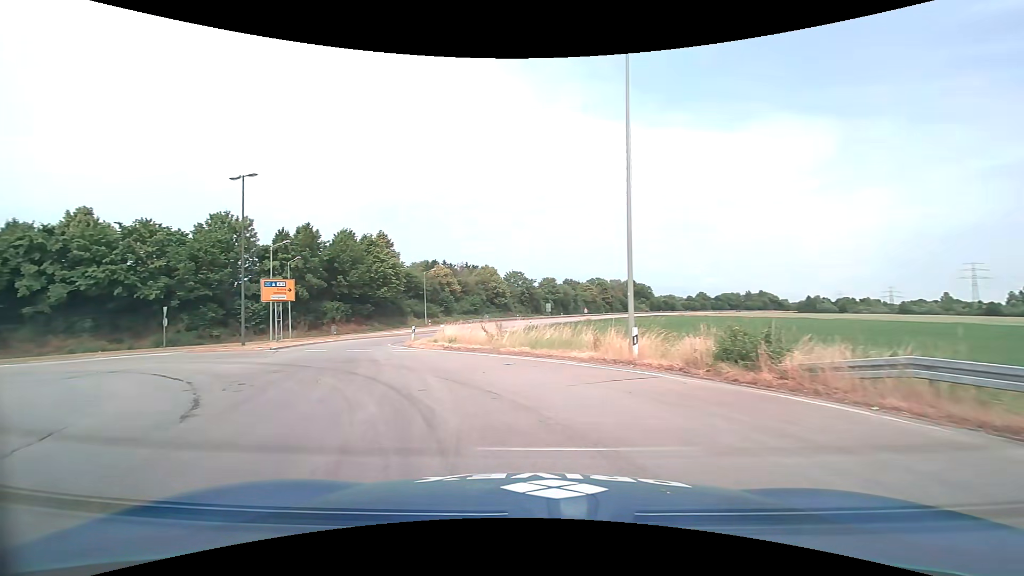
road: primary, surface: asphalt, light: Day
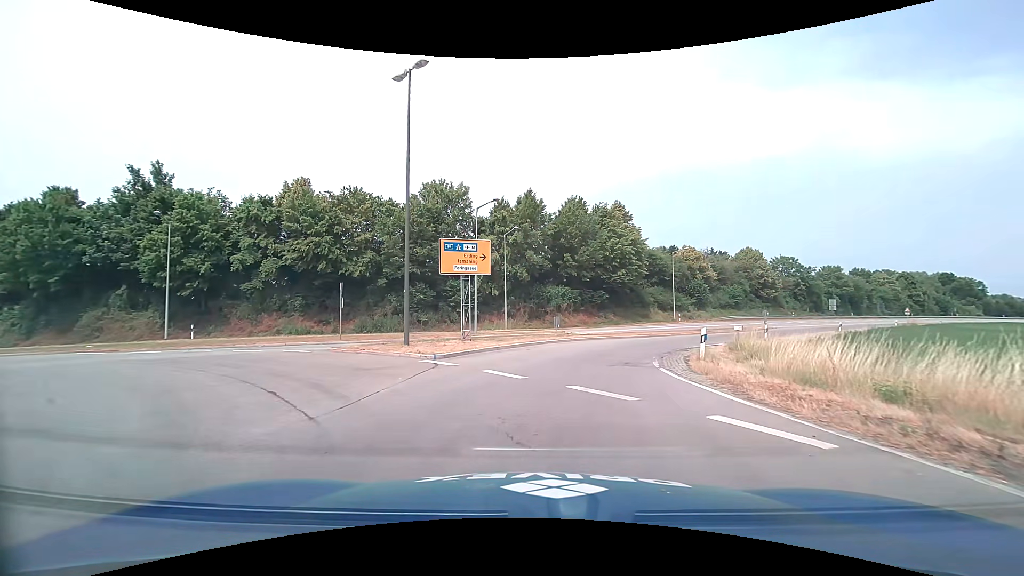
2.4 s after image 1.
(-4.8, +14.8) m; -27°
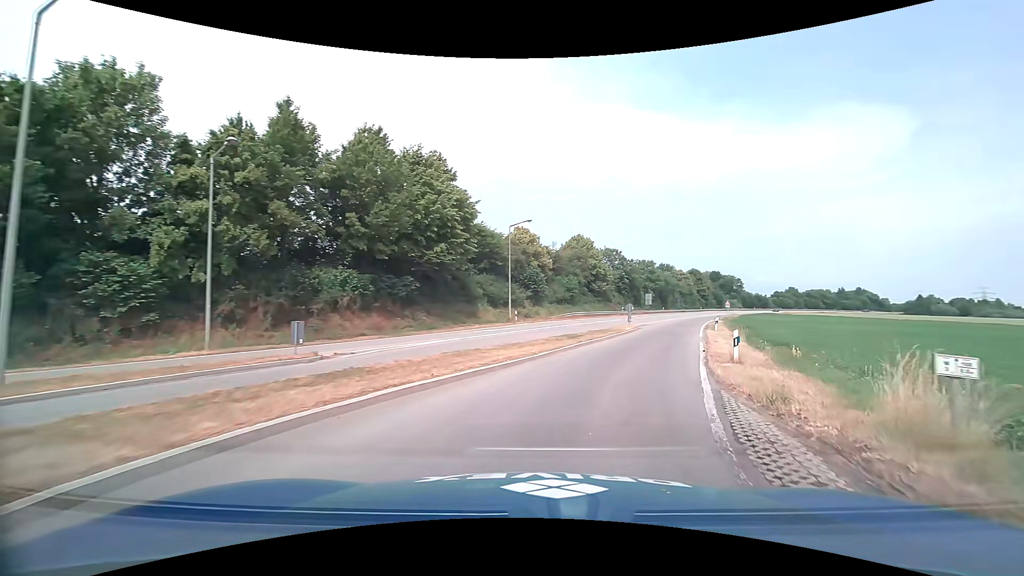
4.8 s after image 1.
(+2.4, +19.1) m; +19°
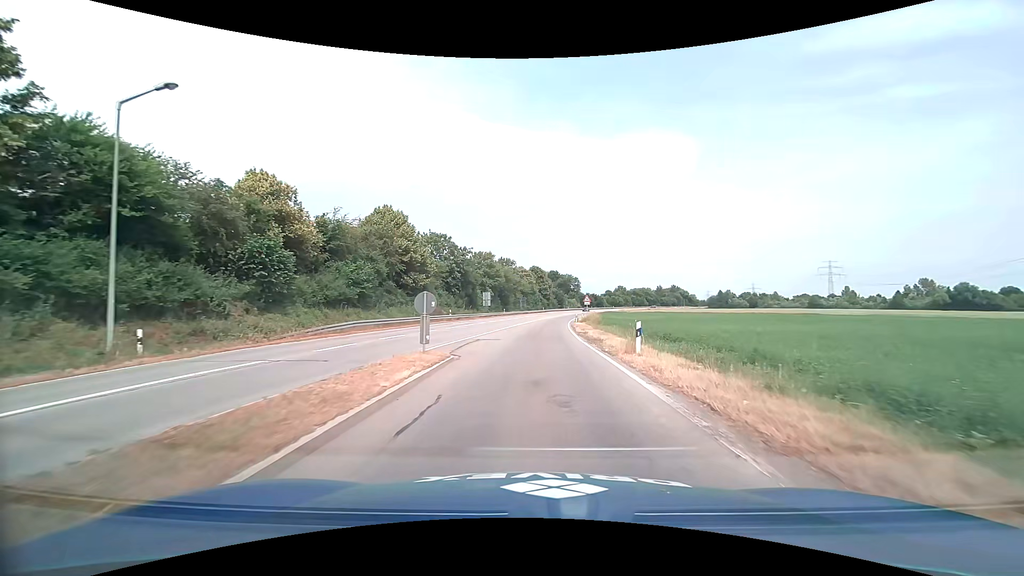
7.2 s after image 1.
(+5.8, +24.2) m; +19°
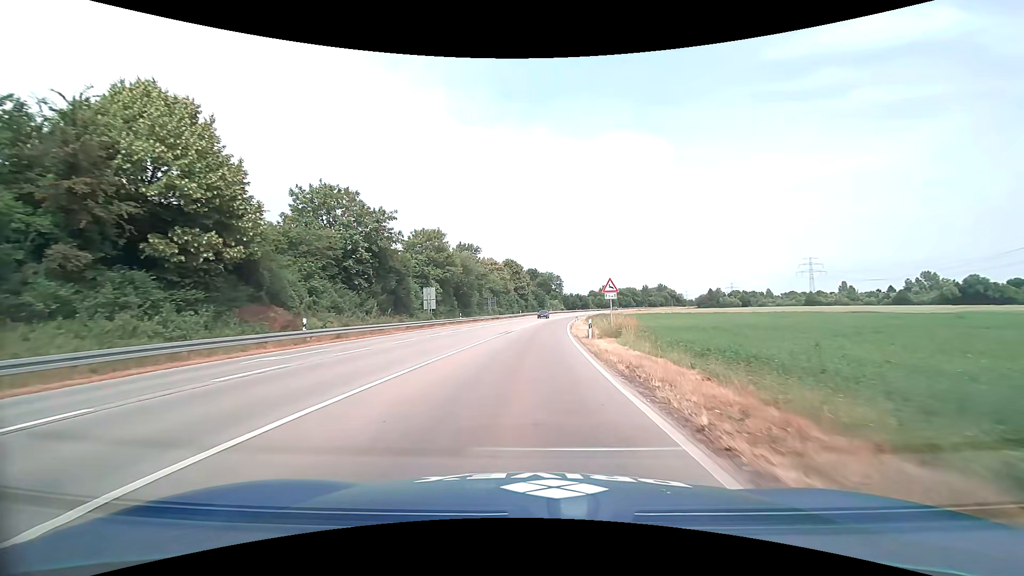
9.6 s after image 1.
(+1.0, +30.4) m; +3°
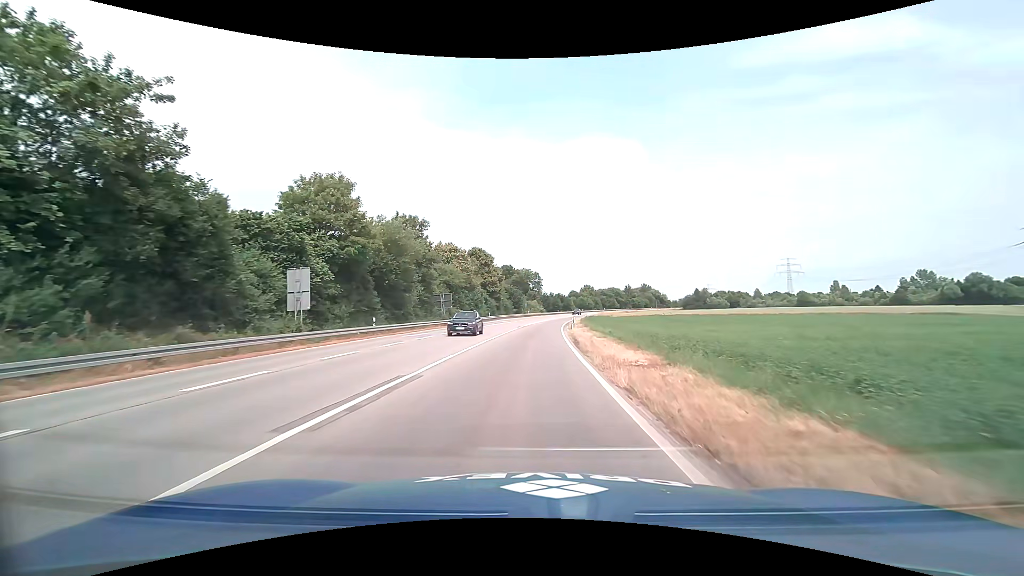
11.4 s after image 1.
(+0.6, +25.0) m; +3°
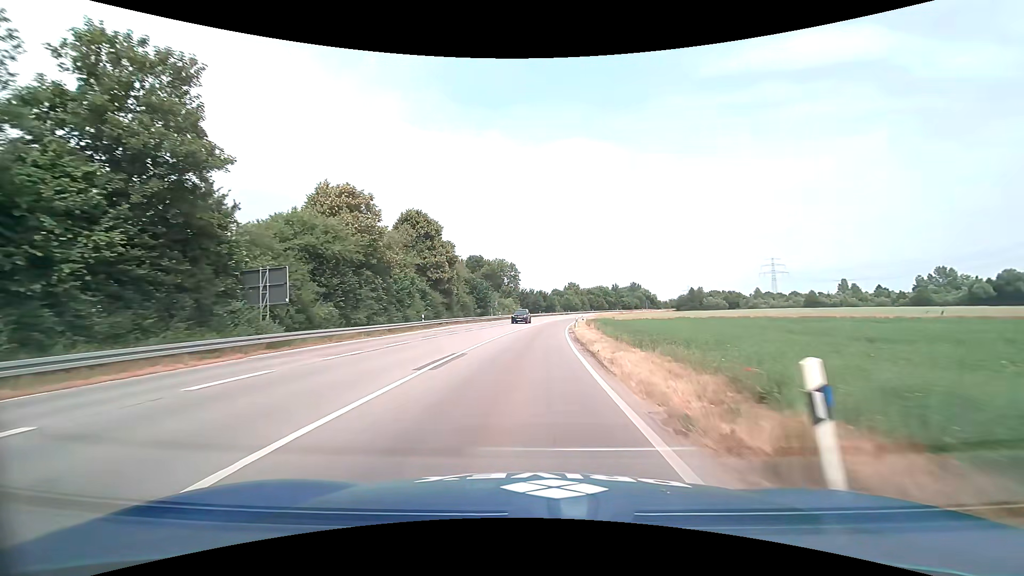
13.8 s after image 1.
(+0.7, +36.1) m; +2°
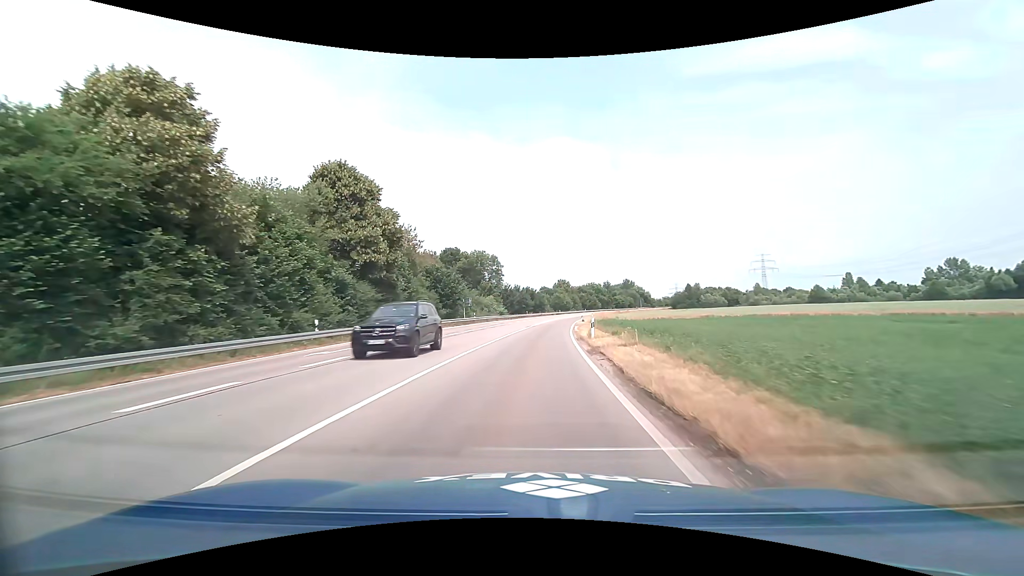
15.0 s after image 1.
(+0.3, +19.5) m; +2°
(0, +10) (0, +20) (+1, +30) (+1, +40) (+2, +50) (+3, +60) (+4, +70) (+6, +80) (+7, +90) (+9, +99) m
